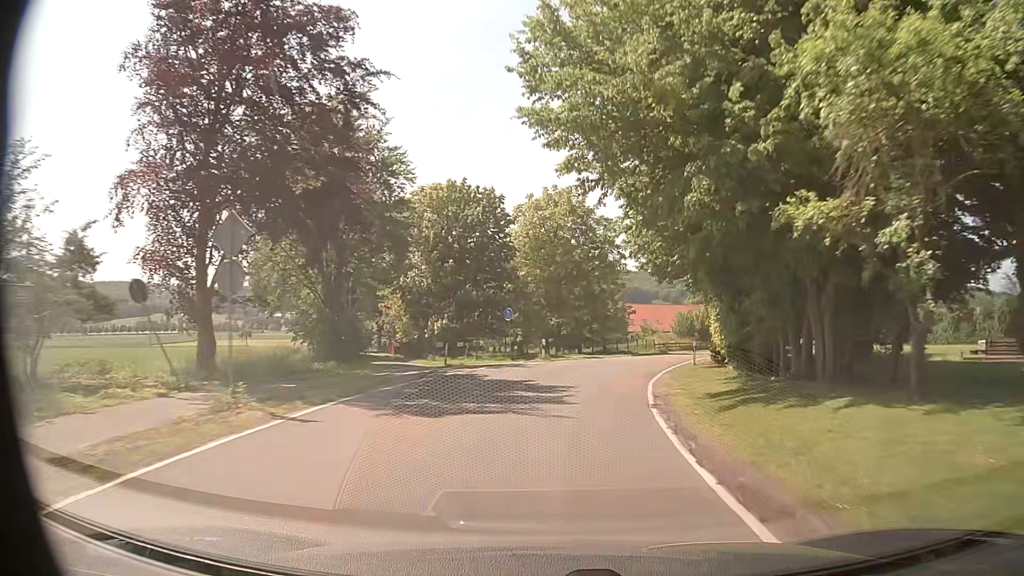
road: tertiary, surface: asphalt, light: Day
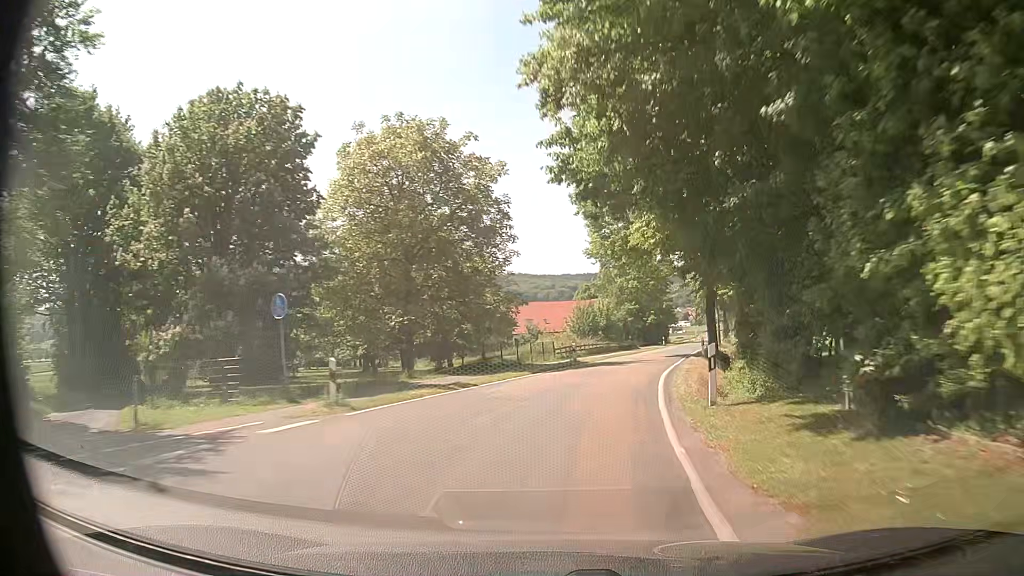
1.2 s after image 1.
(+1.5, +18.9) m; +9°
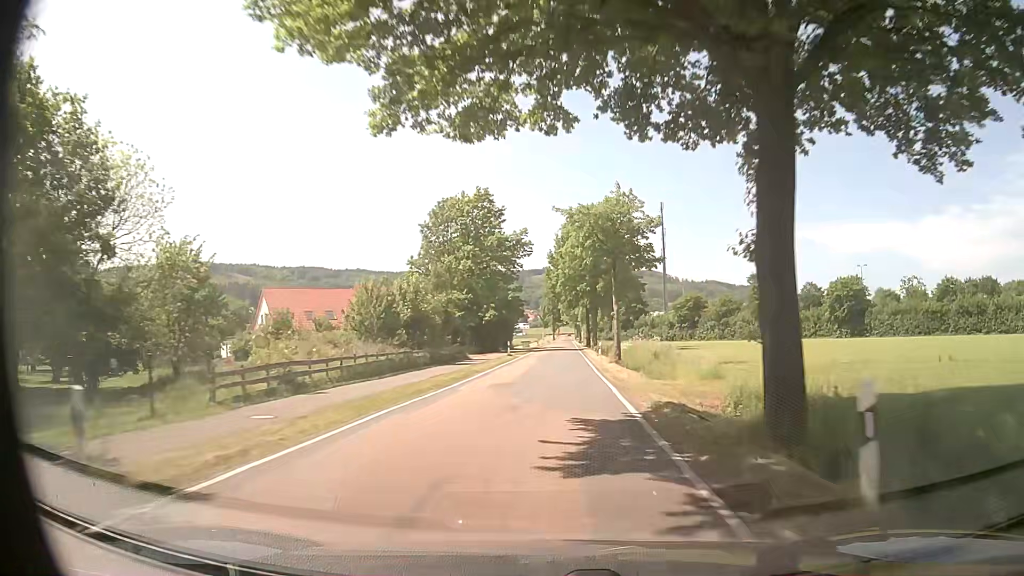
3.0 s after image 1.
(+4.5, +29.5) m; +14°
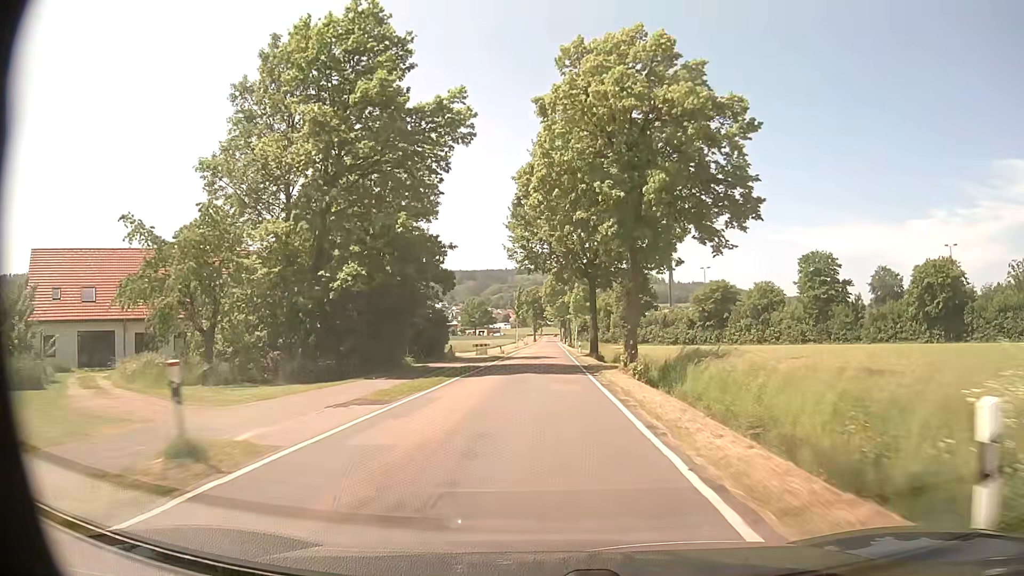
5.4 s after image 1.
(+1.6, +44.0) m; +2°
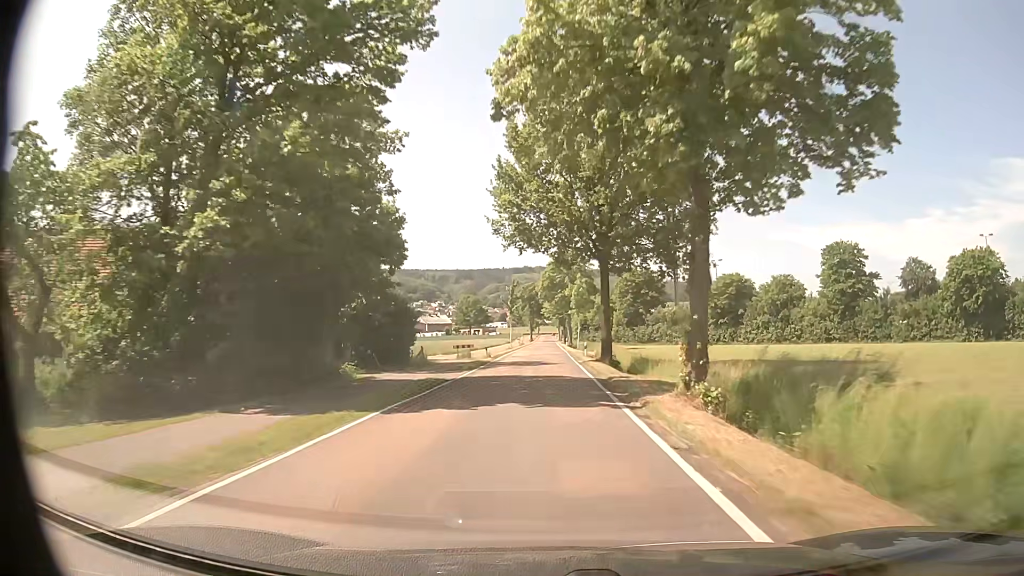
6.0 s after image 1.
(+0.1, +11.4) m; +1°
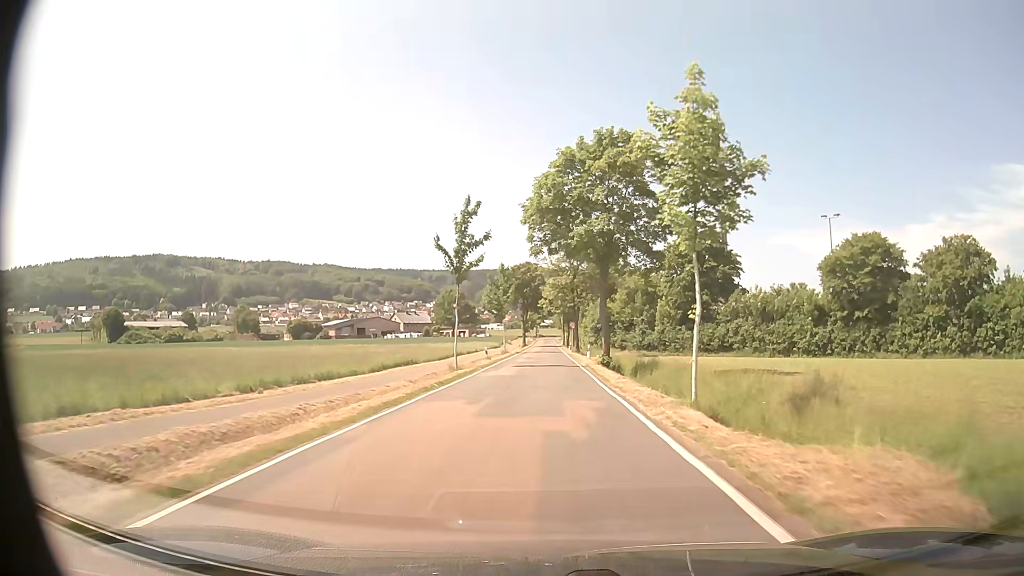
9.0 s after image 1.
(0.0, +52.6) m; -1°
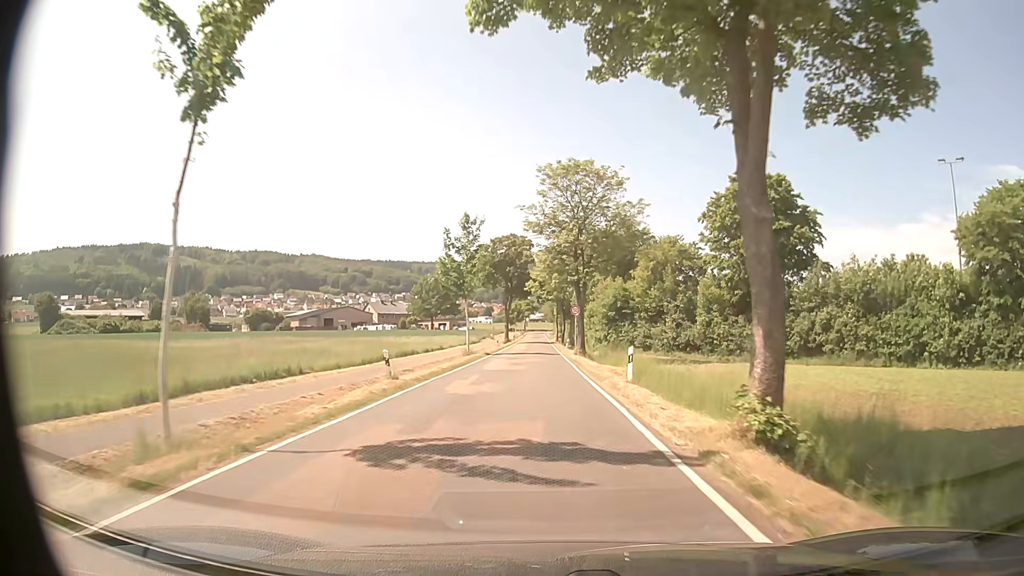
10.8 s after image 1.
(+0.5, +26.8) m; +1°
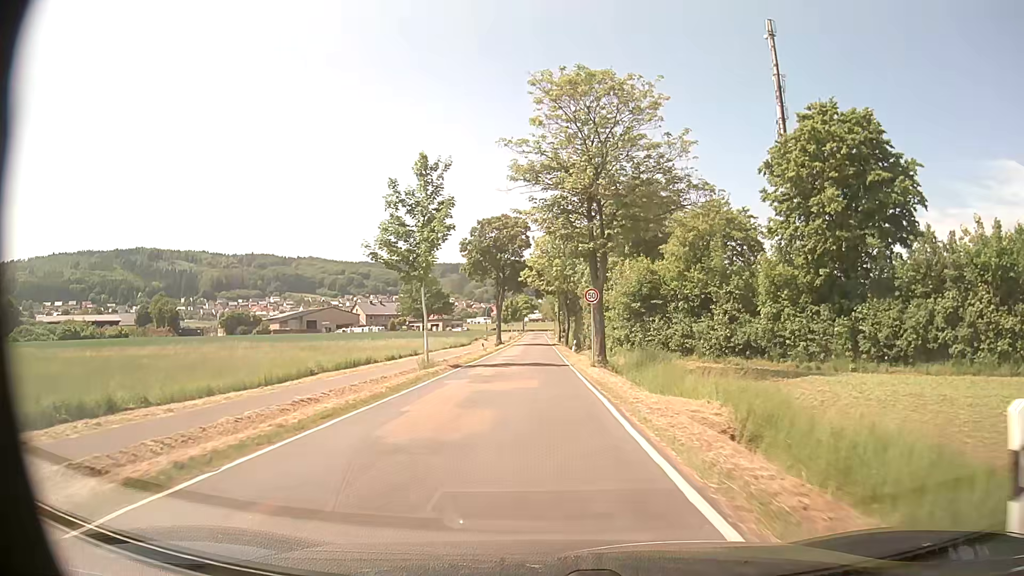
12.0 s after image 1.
(+0.1, +16.4) m; +1°
(0, +10) (-1, +20) (-1, +30) (-1, +40) (-2, +50) (-2, +60) (-2, +70) (-2, +80) (-3, +90) (-3, +100) m
